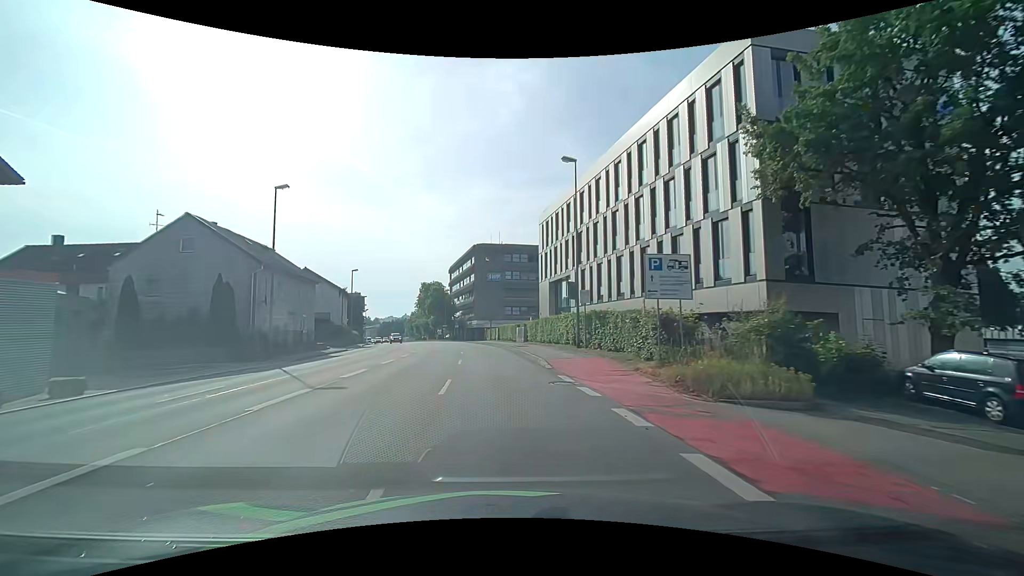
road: primary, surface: asphalt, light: Day
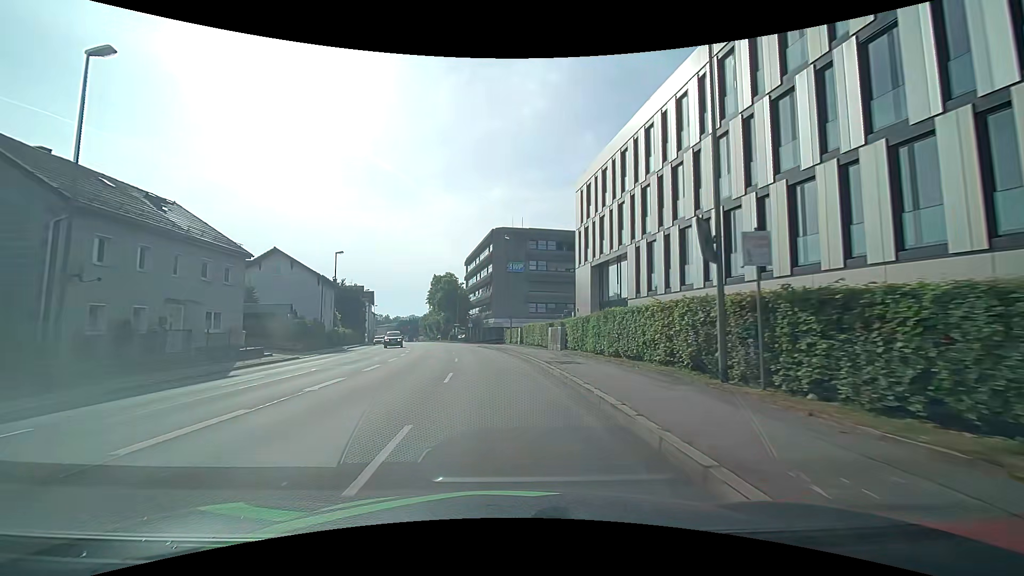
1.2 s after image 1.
(-0.4, +15.3) m; -3°
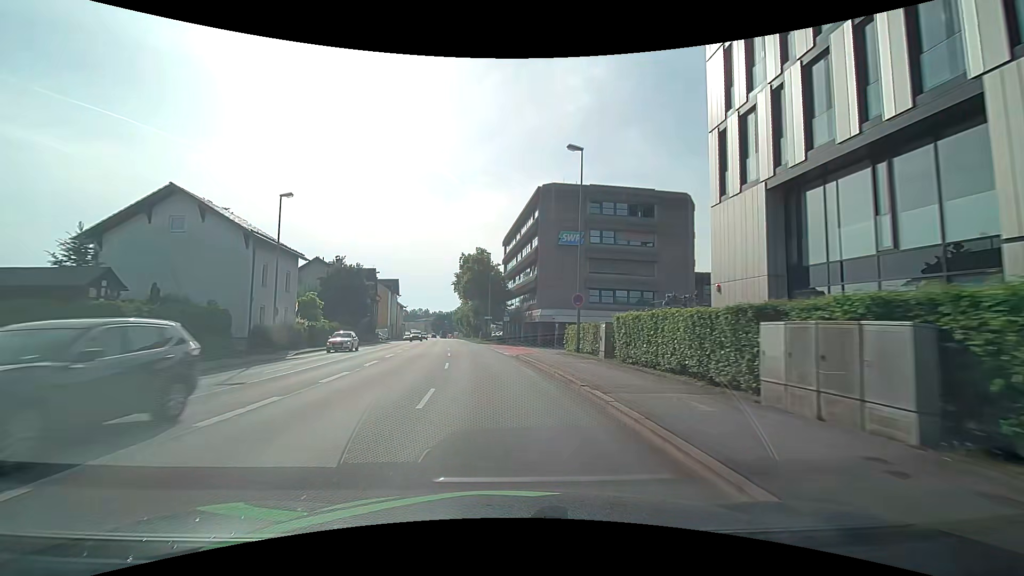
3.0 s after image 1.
(-0.9, +22.7) m; -4°
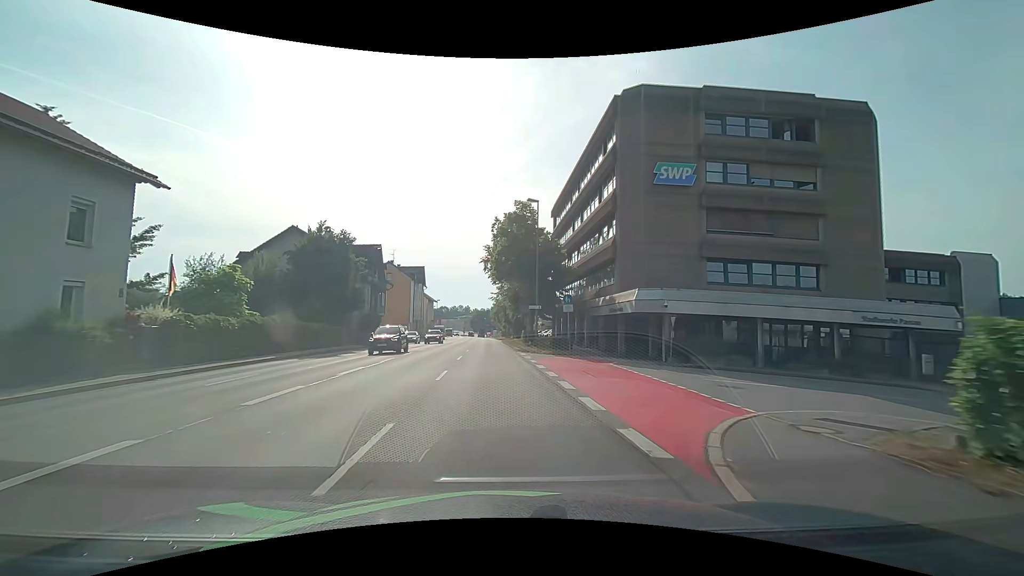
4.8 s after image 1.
(-1.2, +22.5) m; -5°
(0, +10) (-1, +20) (-1, +30) (-2, +40) (-2, +50) (-3, +60) (-3, +70) (-4, +80) (-4, +90) (-5, +100) m
